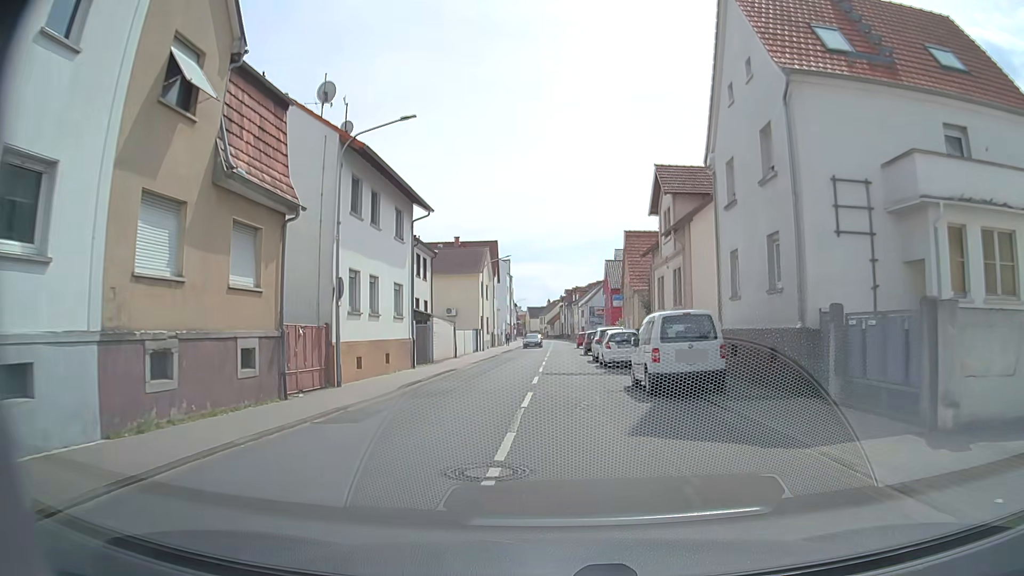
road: tertiary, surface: asphalt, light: Day
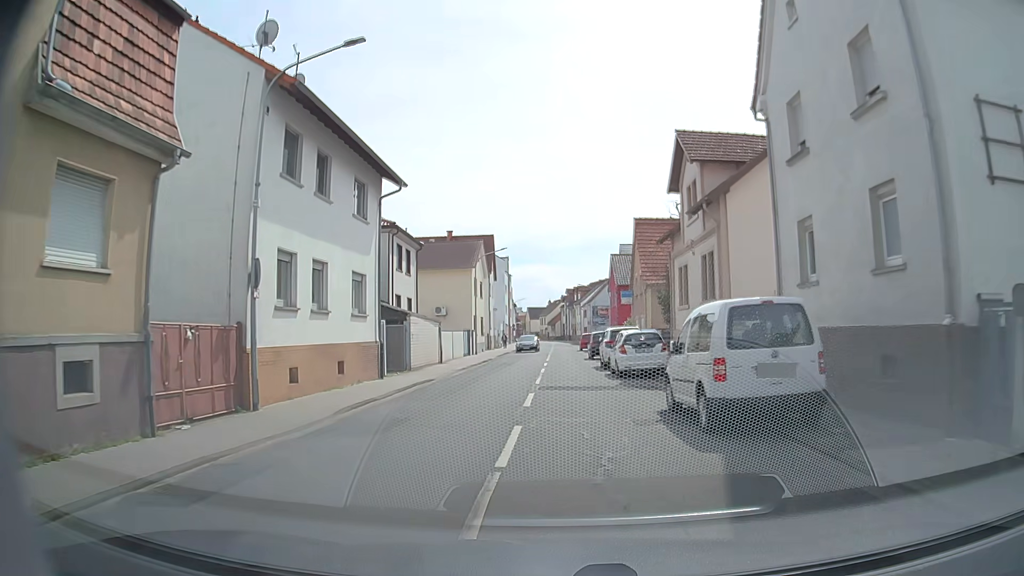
(+0.1, +5.5) m; -1°
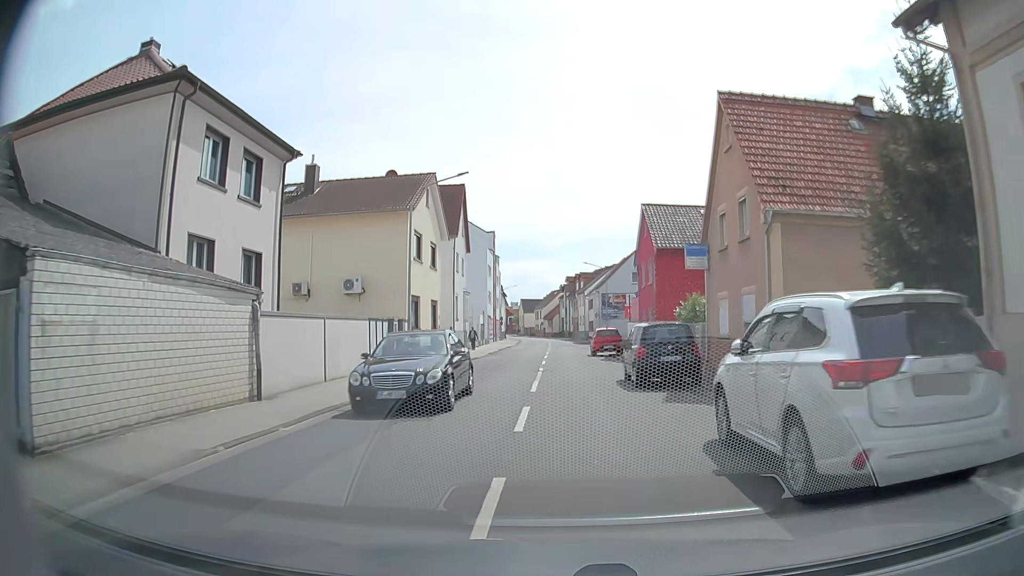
(+0.7, +22.0) m; +1°
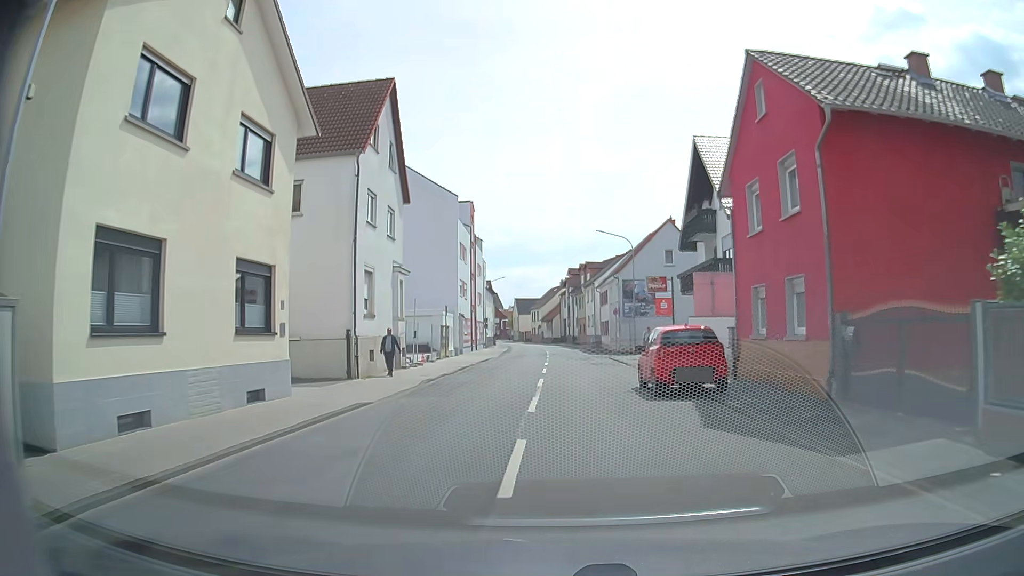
(+0.2, +21.8) m; +1°
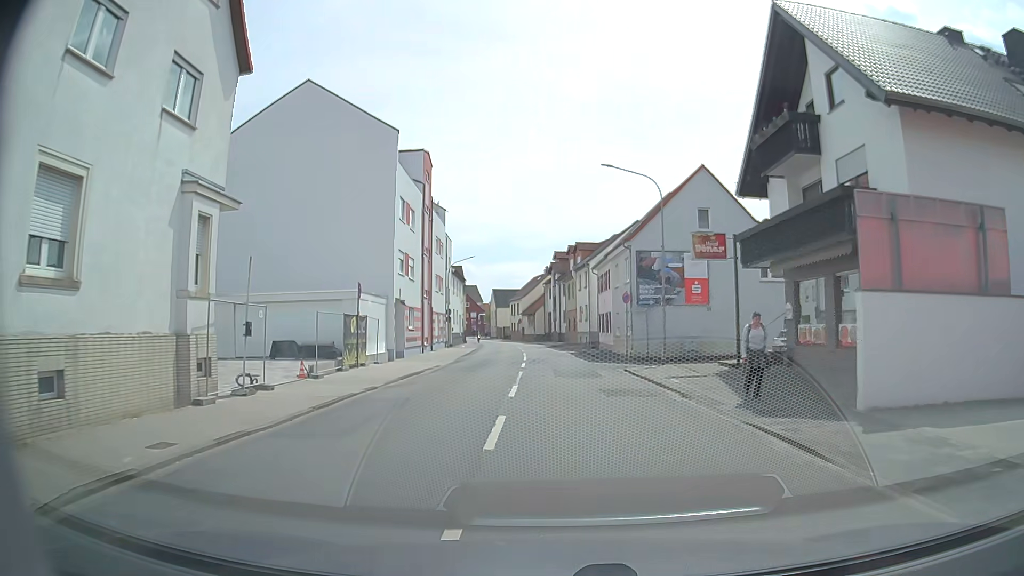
(+0.1, +16.0) m; 0°
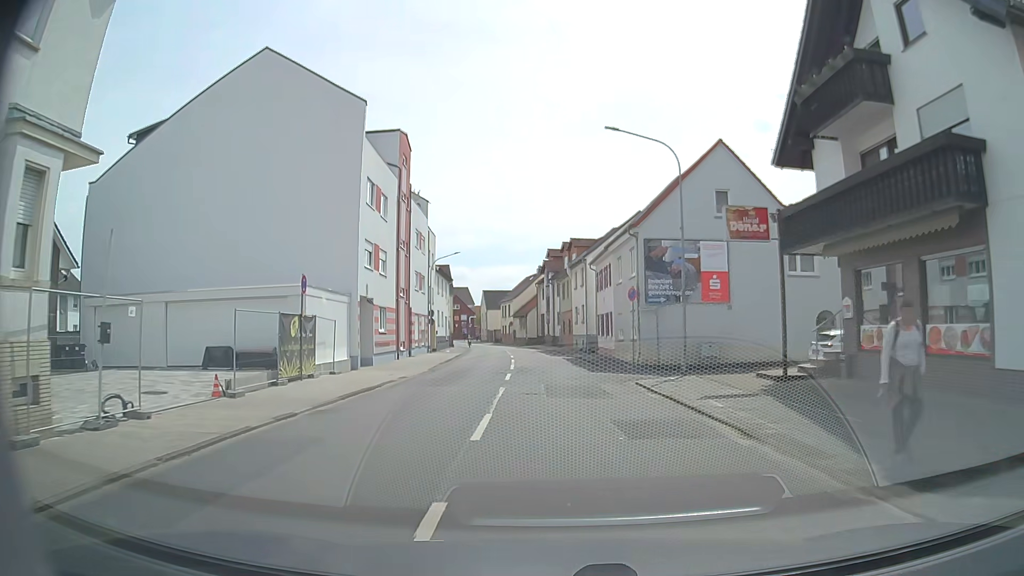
(+0.1, +5.2) m; +2°
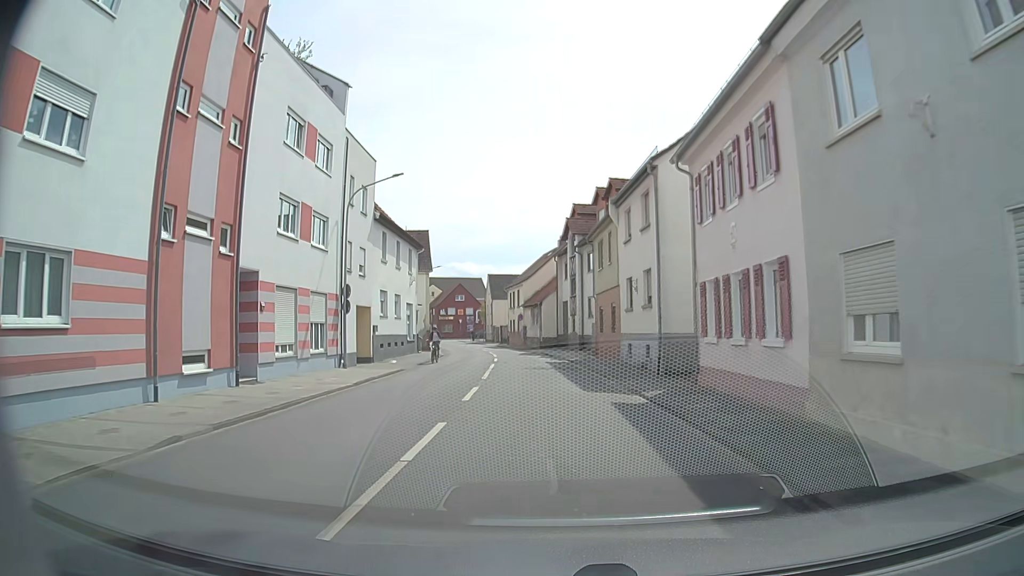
(-0.1, +25.6) m; -2°
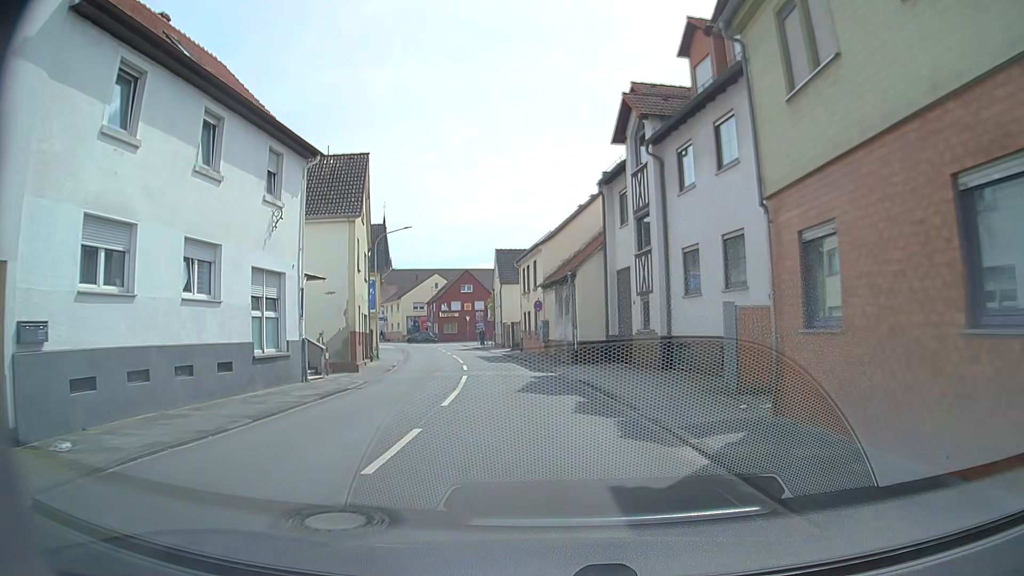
(-0.6, +24.8) m; -3°
(0, +10) (-1, +20) (-3, +30) (-4, +40) (-6, +49) (-8, +59) (-11, +69) (-15, +78) (-19, +87) (-24, +96) m
